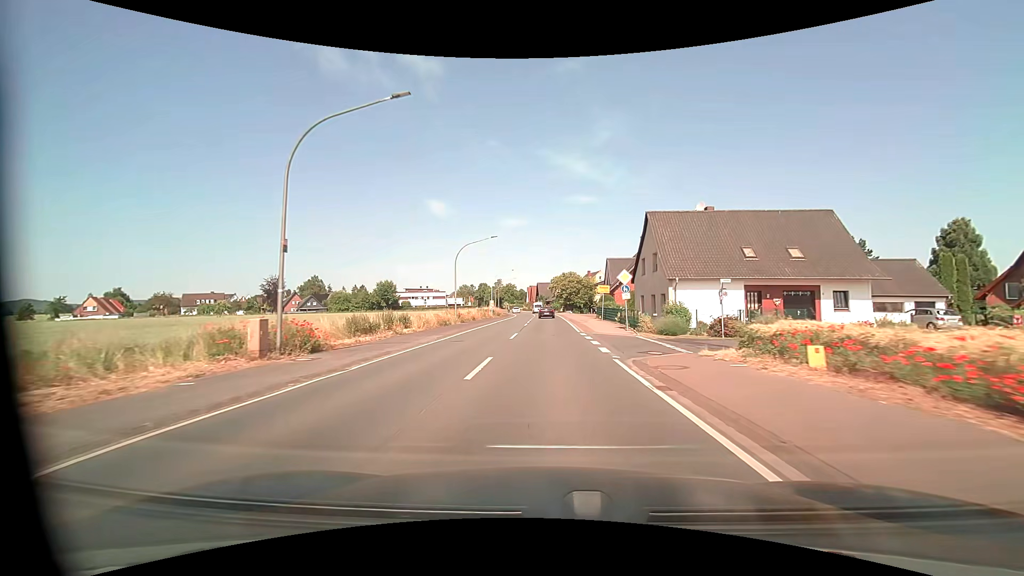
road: primary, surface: asphalt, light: Day
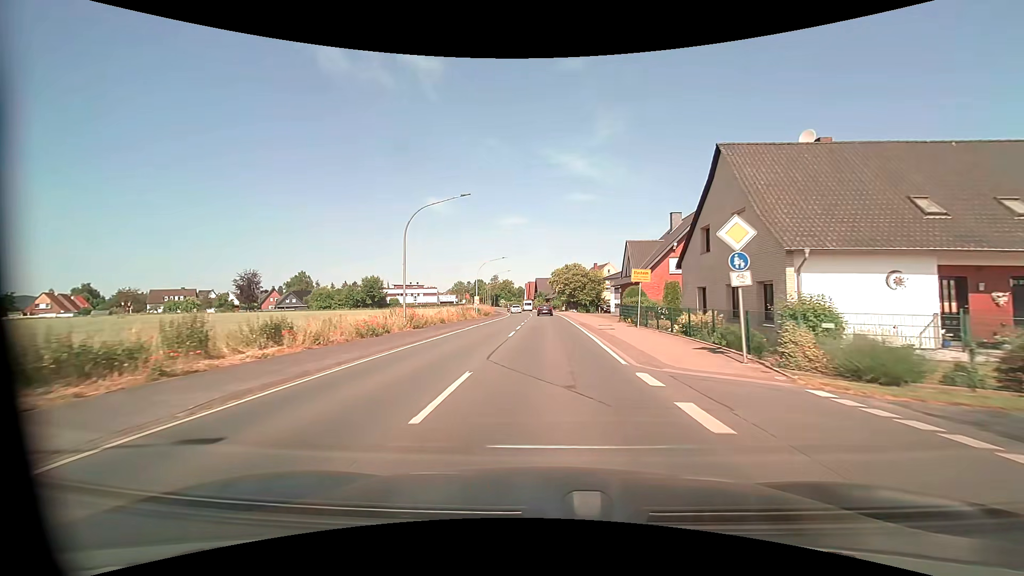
(0.0, +15.8) m; 0°
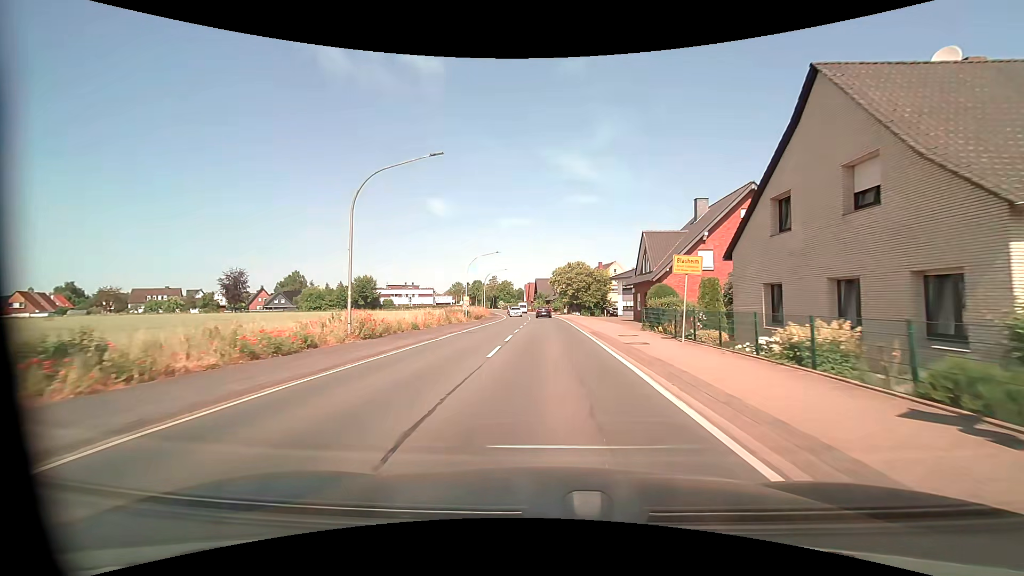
(0.0, +7.9) m; 0°
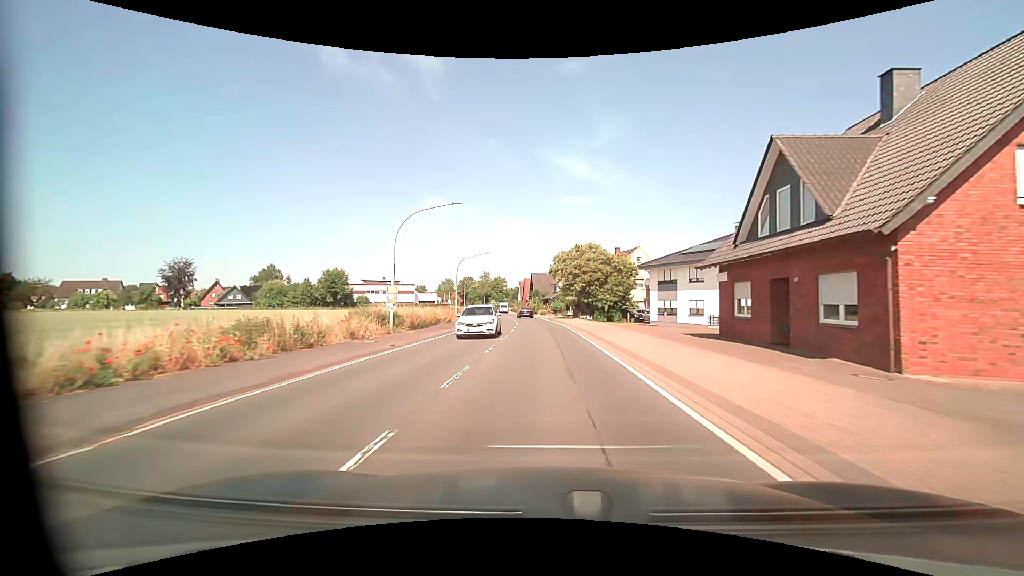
(0.0, +23.7) m; 0°
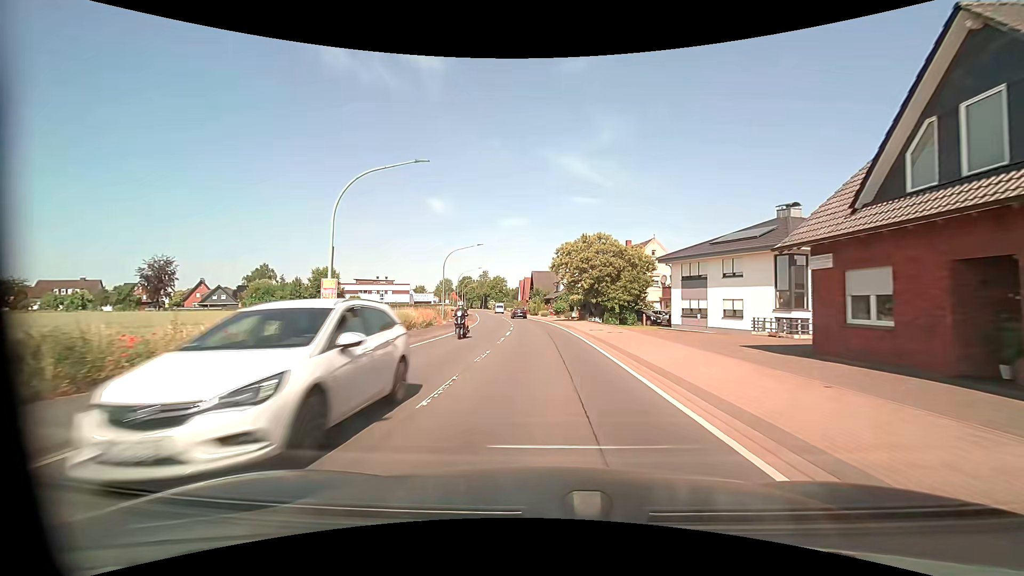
(+0.1, +7.9) m; +1°
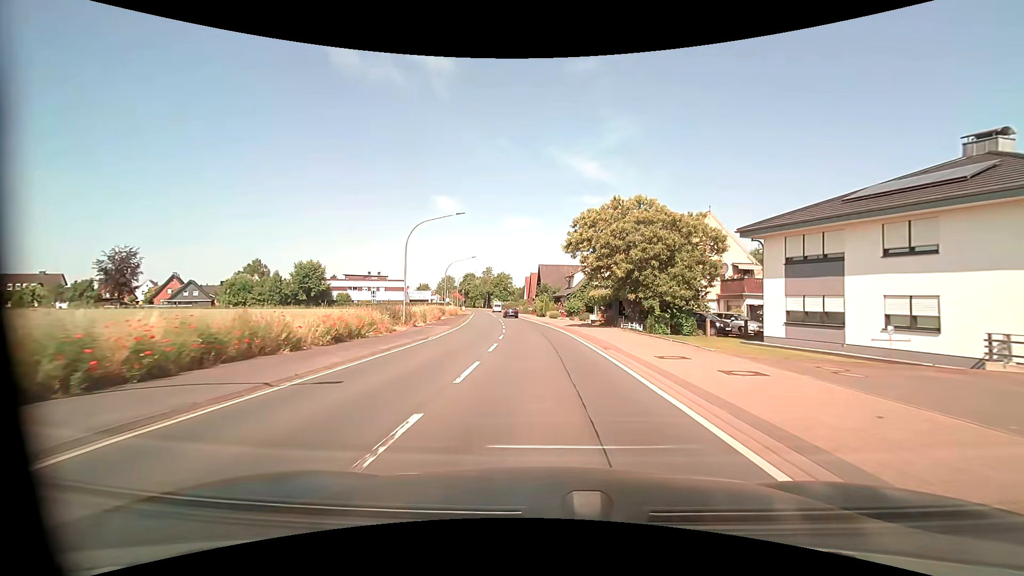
(-0.2, +15.8) m; -1°
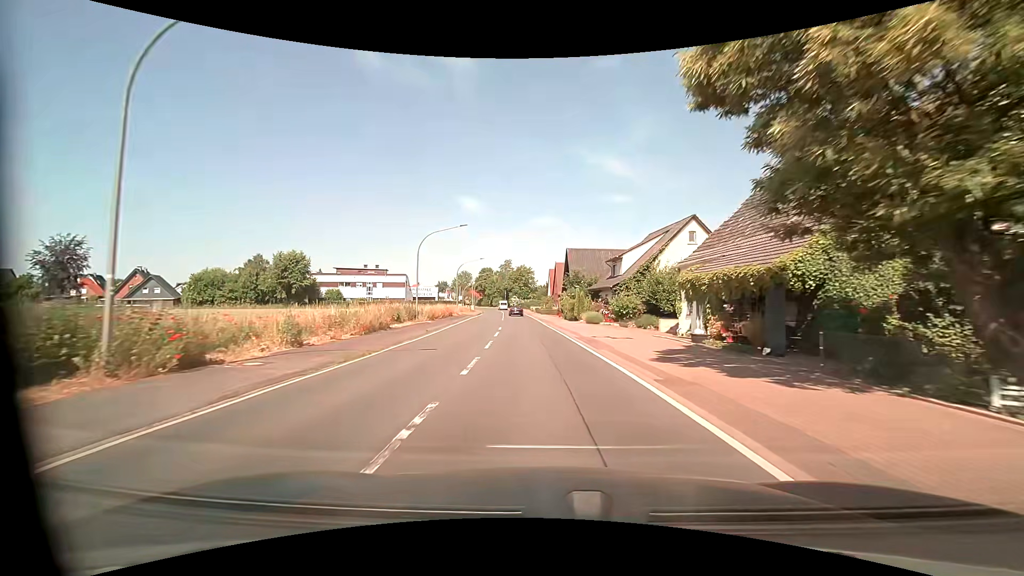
(-0.7, +23.7) m; -3°
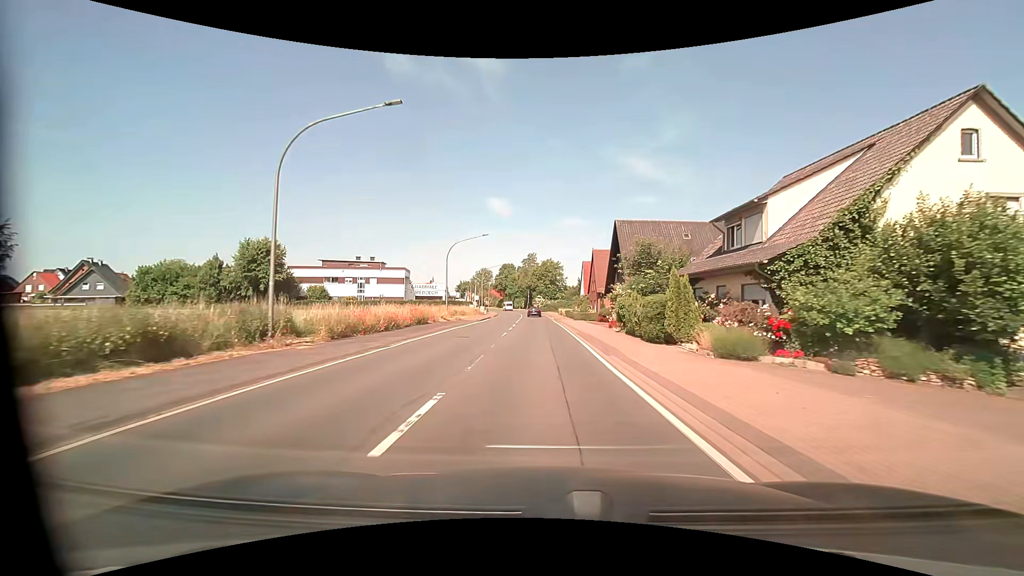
(-0.8, +23.7) m; -4°
(0, +10) (0, +20) (0, +30) (-1, +40) (-1, +50) (-1, +60) (-1, +70) (-2, +80) (-3, +90) (-4, +100) m
